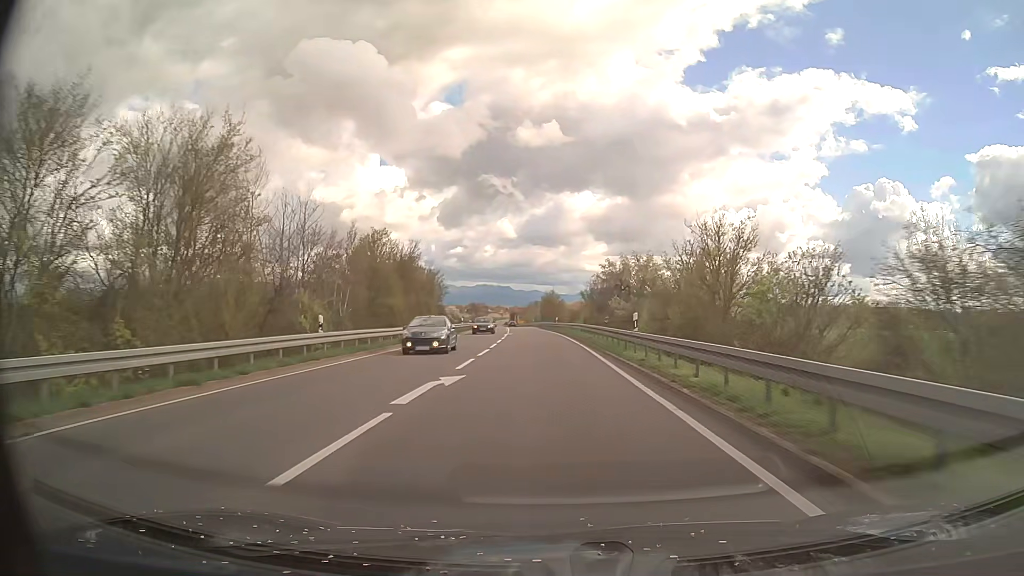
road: secondary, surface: asphalt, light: Day
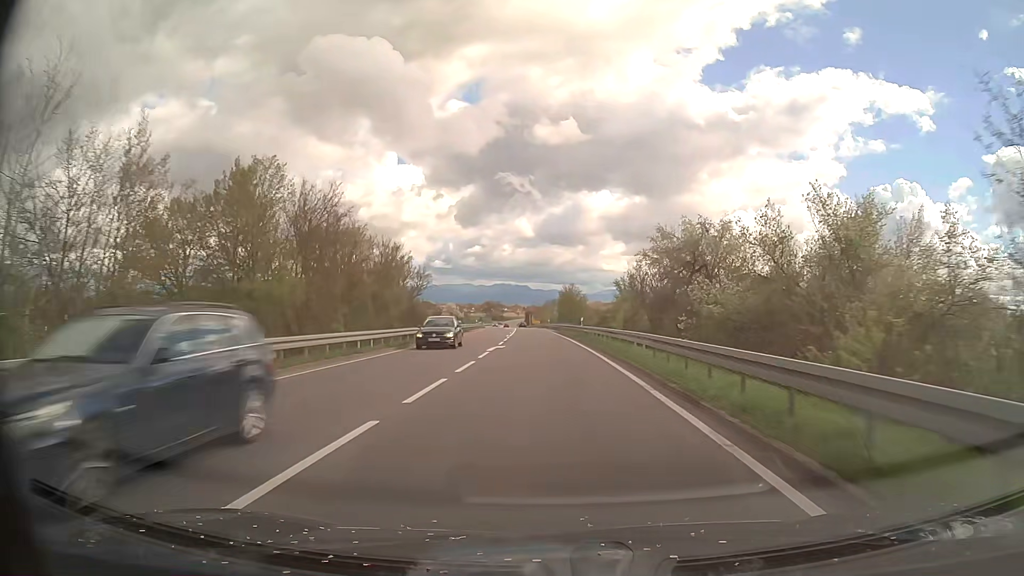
(-0.3, +24.9) m; -1°
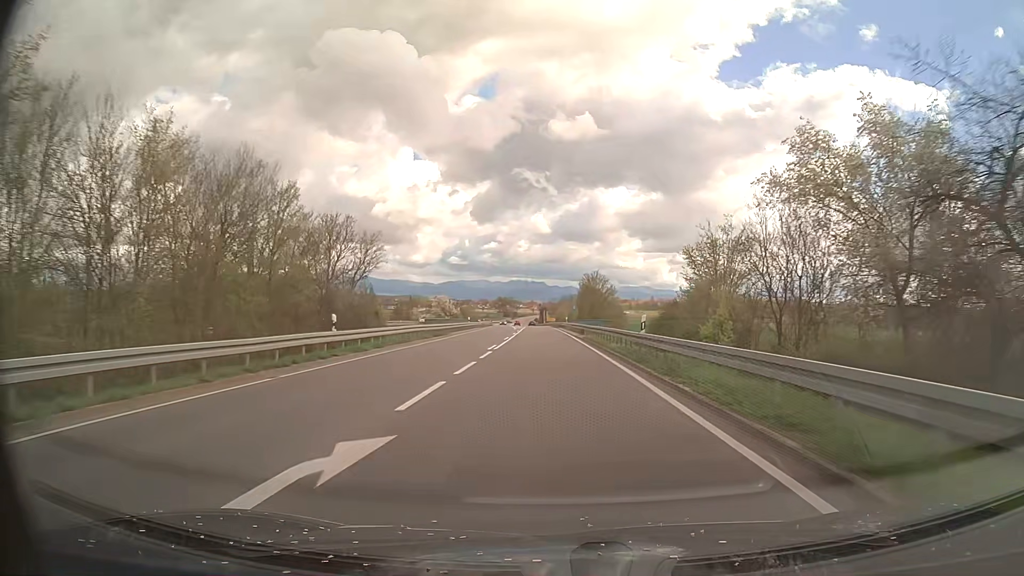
(-0.3, +25.0) m; -1°
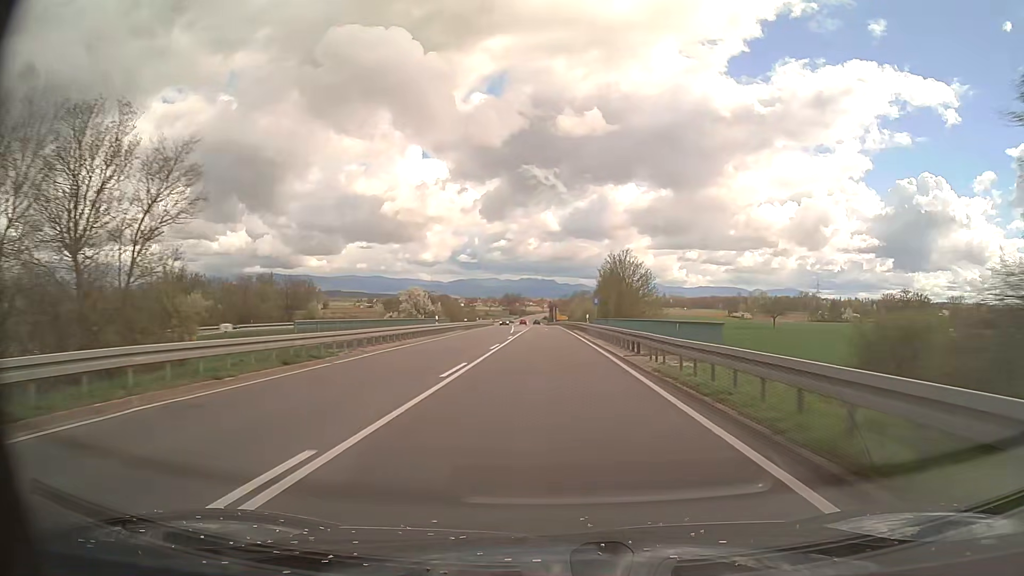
(-0.2, +25.1) m; -1°
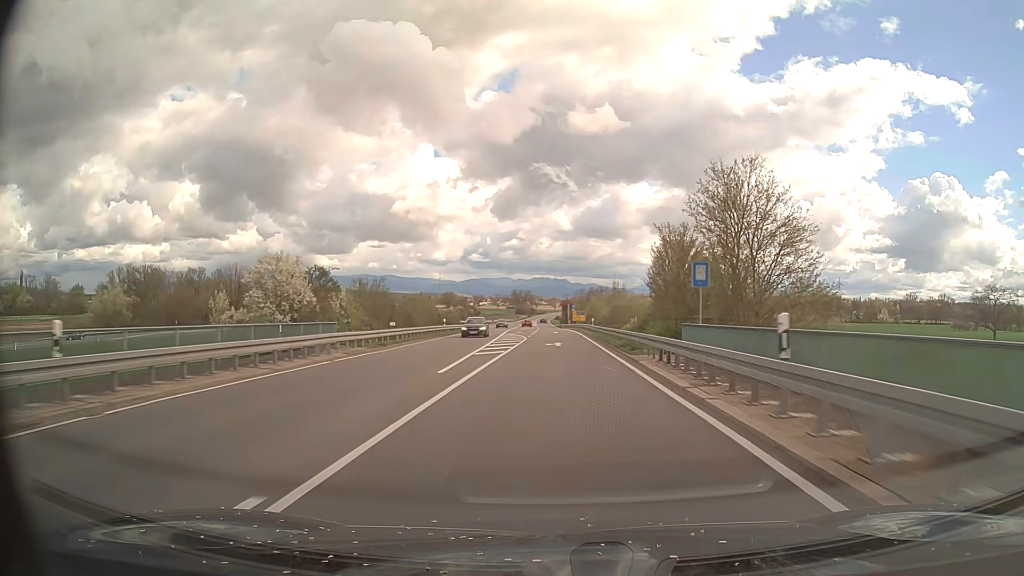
(-0.3, +37.9) m; -1°
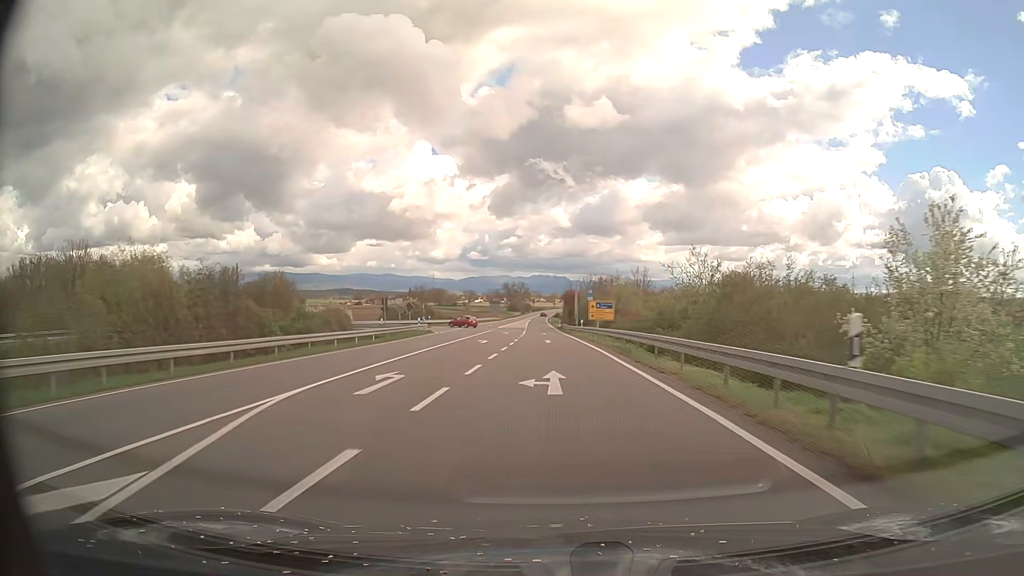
(+0.2, +51.1) m; 0°
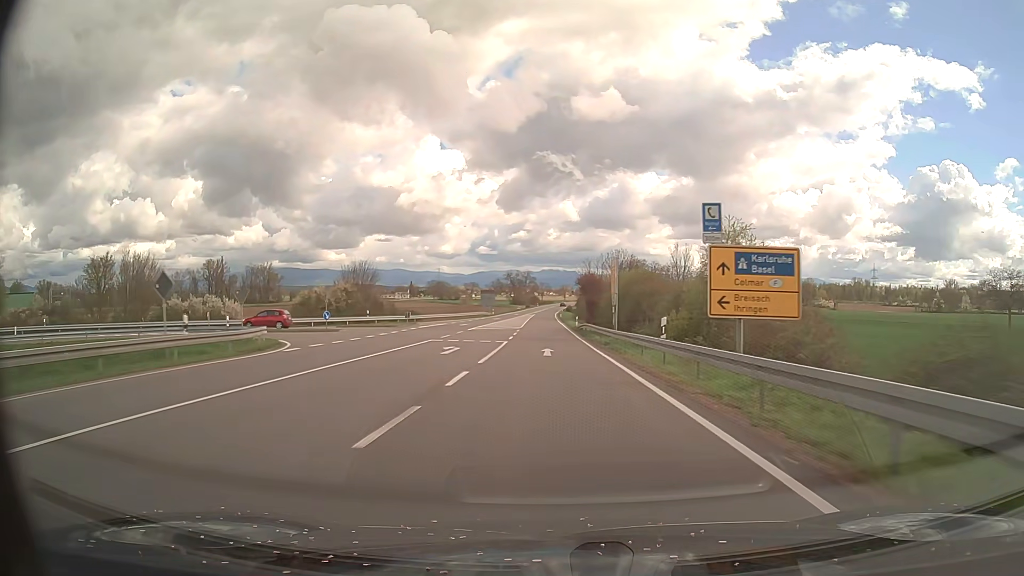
(-0.2, +38.8) m; -1°
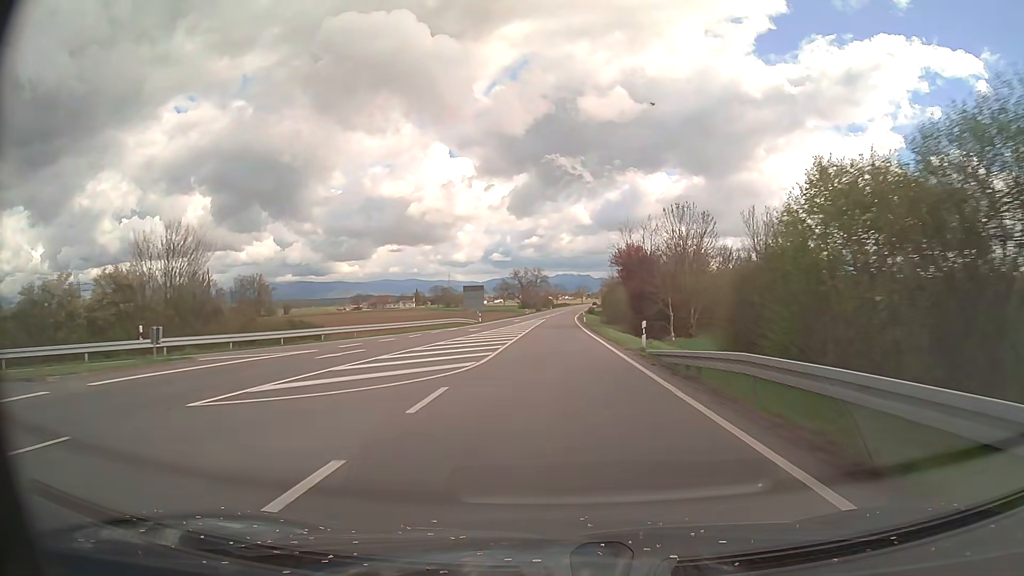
(-0.4, +39.3) m; -1°
(0, +10) (0, +20) (0, +30) (0, +40) (0, +50) (0, +60) (0, +70) (+1, +80) (+1, +90) (+2, +100) m
